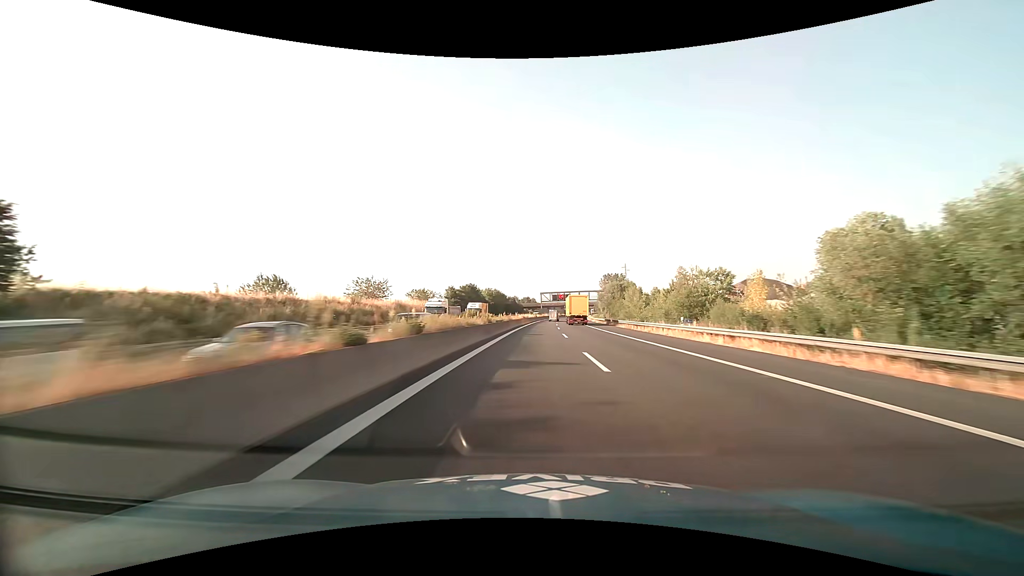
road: motorway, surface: asphalt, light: Day
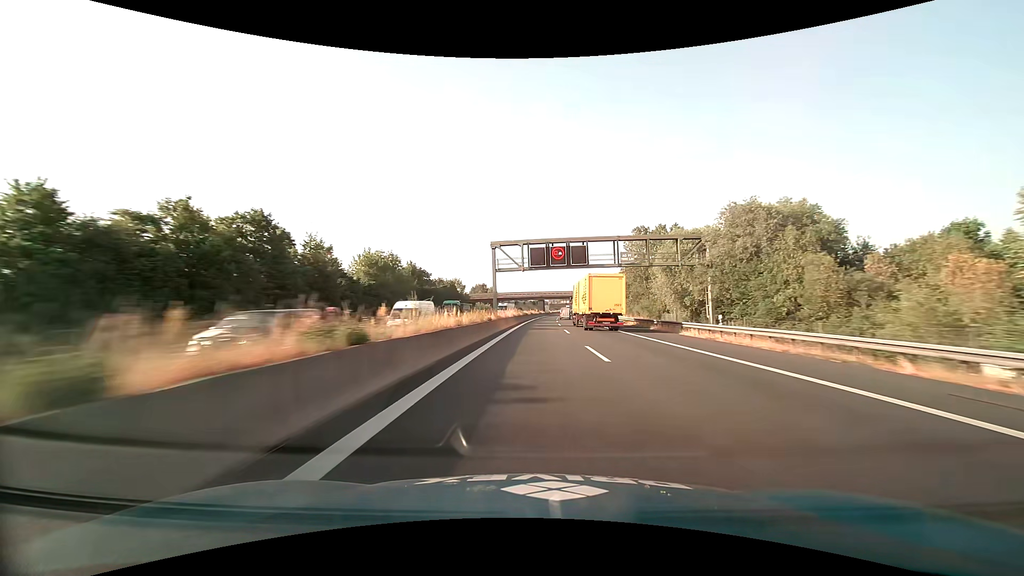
(+3.2, +105.7) m; +4°
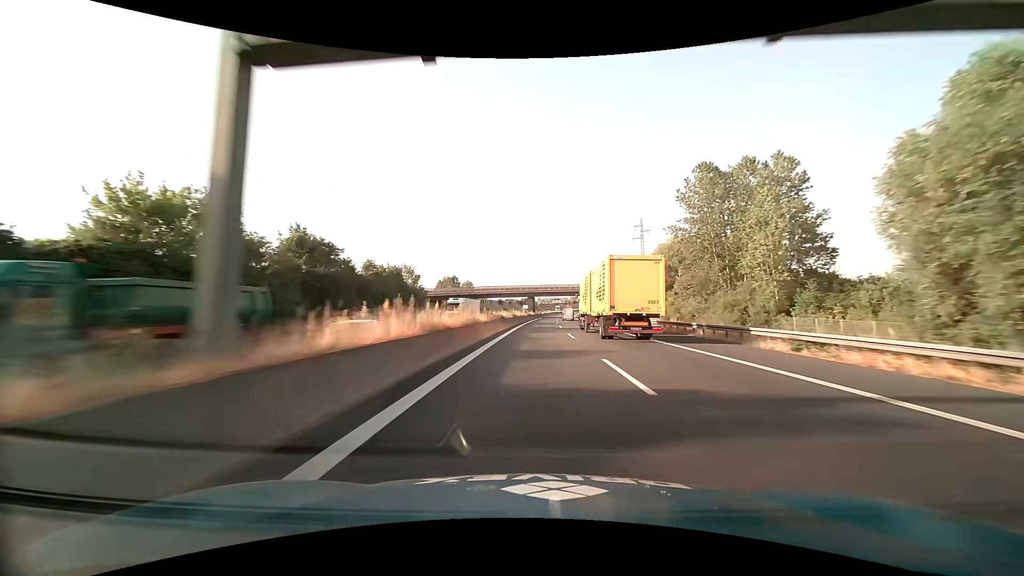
(+0.6, +41.0) m; +1°
(0, +10) (0, +20) (0, +30) (0, +40) (+1, +50) (+1, +60) (+1, +70) (+2, +80) (+2, +90) (+3, +100) m
